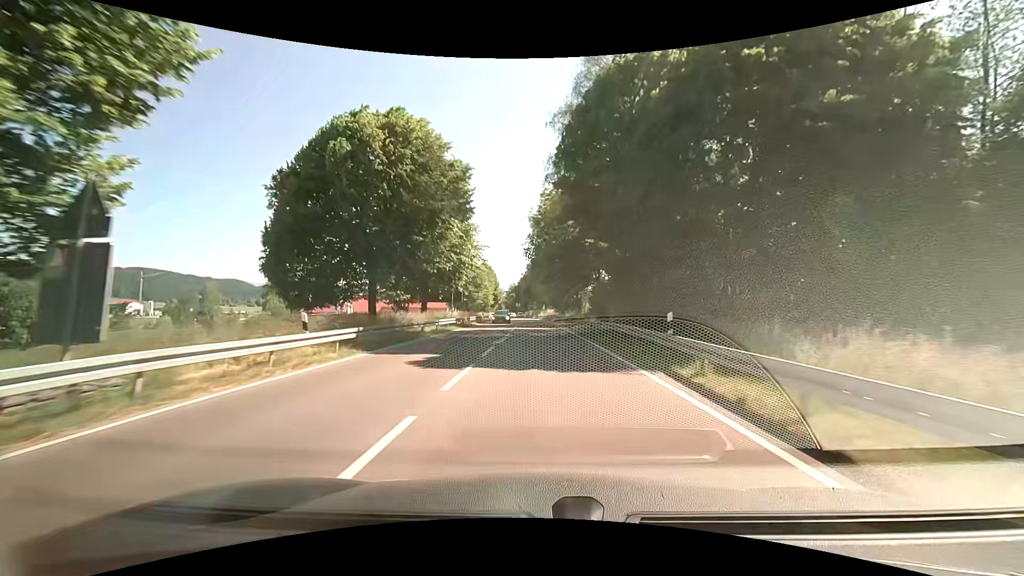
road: primary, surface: asphalt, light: Day
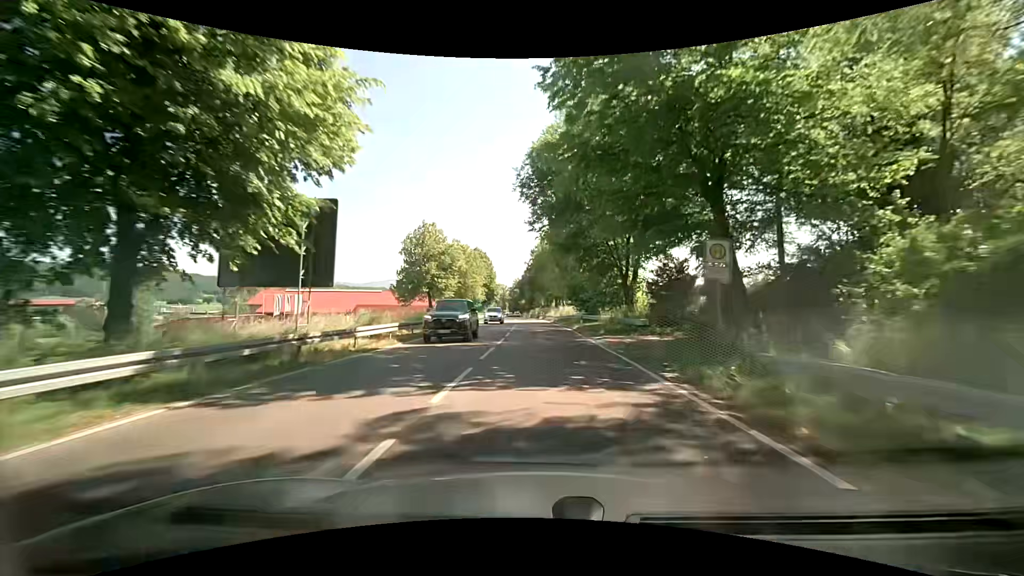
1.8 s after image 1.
(+0.4, +31.2) m; +3°
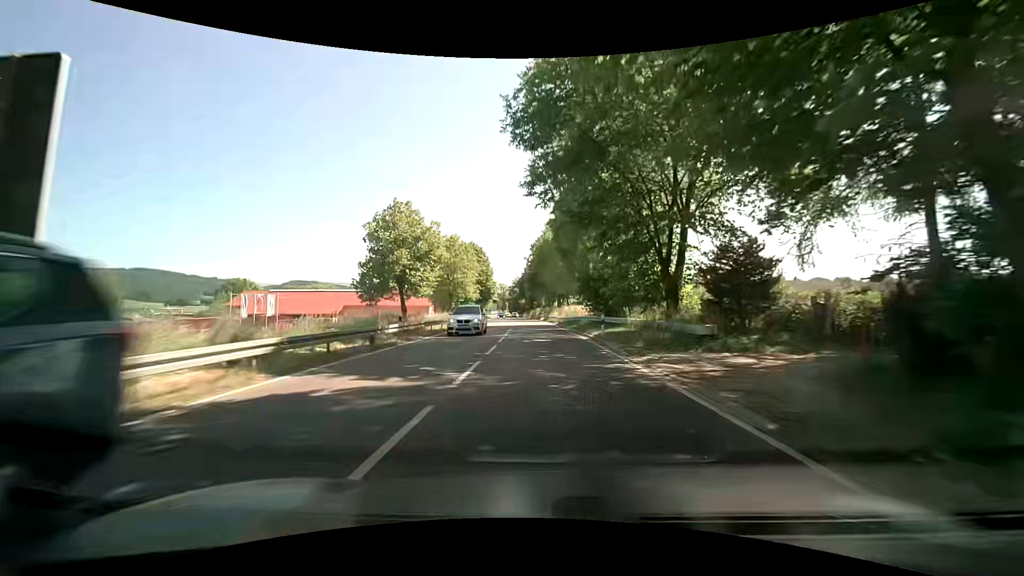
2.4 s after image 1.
(0.0, +10.1) m; 0°
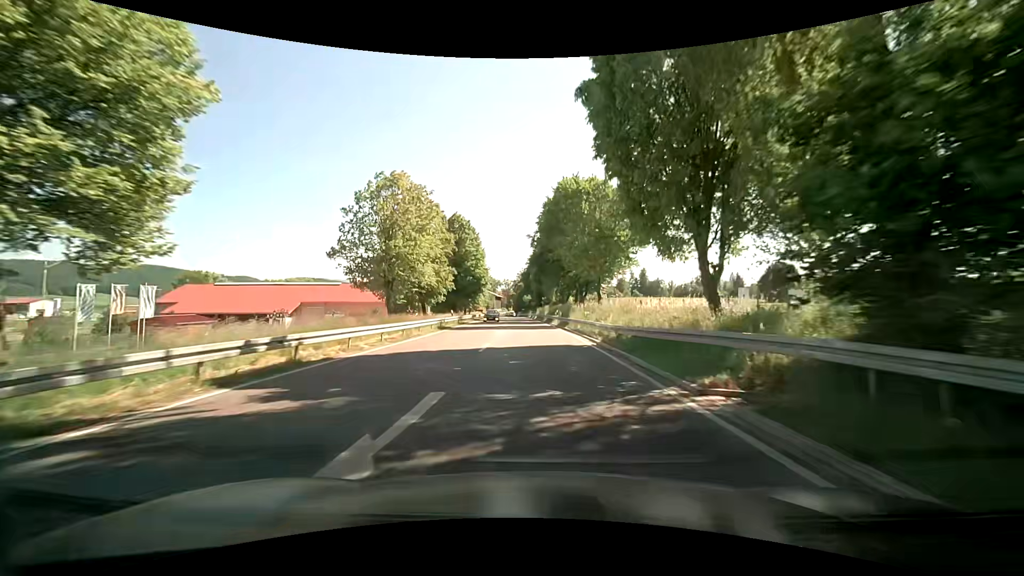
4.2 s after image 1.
(-0.8, +29.3) m; -2°
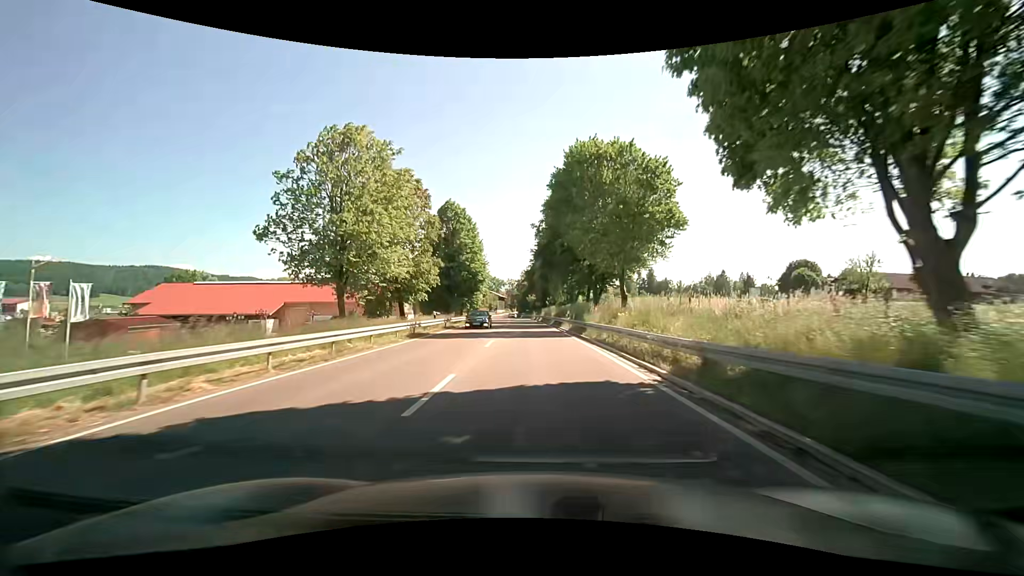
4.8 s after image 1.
(+0.1, +9.4) m; +1°
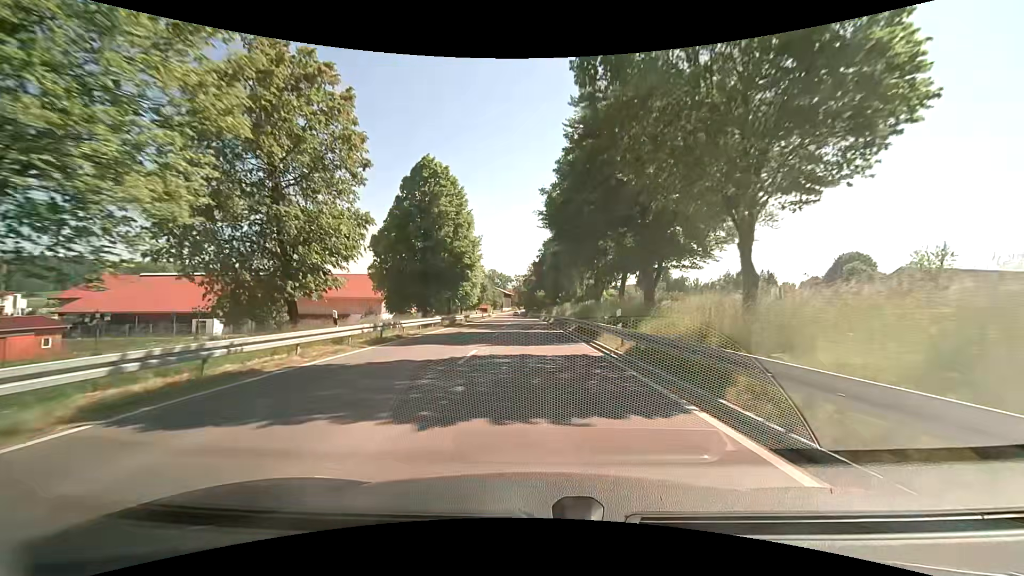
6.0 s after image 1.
(-0.1, +18.4) m; -1°
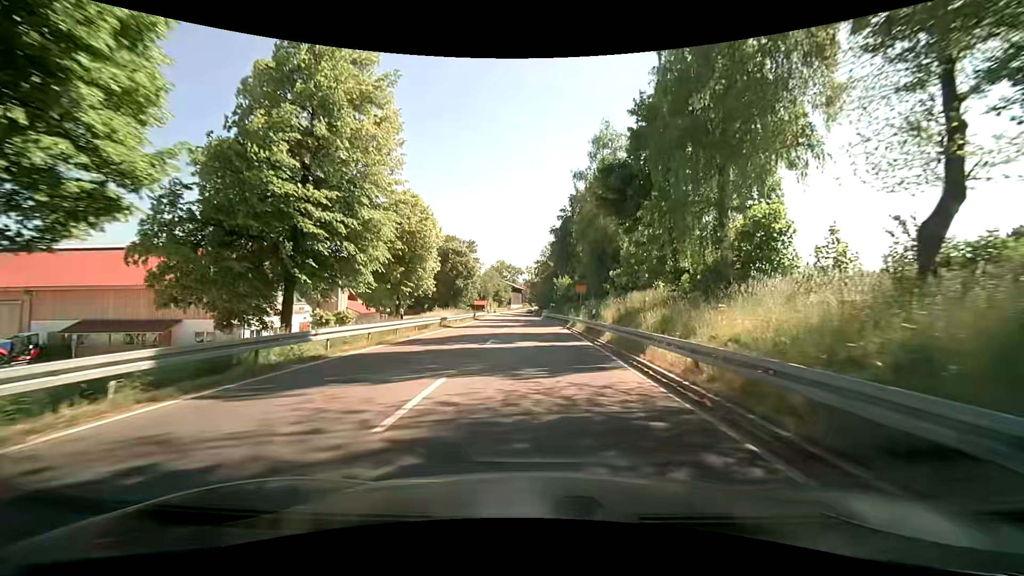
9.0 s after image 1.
(-1.8, +42.3) m; -4°
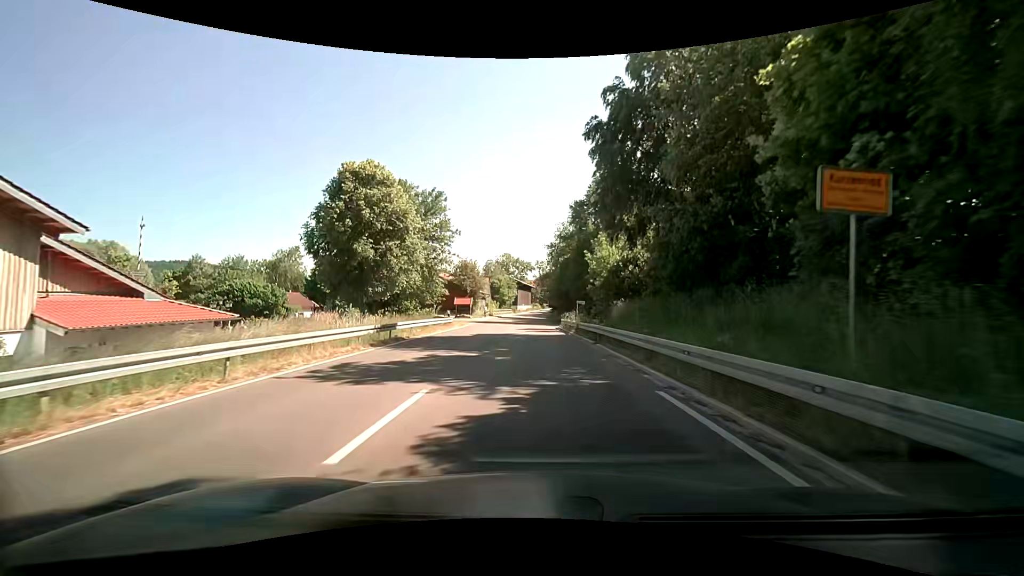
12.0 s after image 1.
(-0.8, +37.1) m; -2°
(0, +10) (0, +20) (0, +30) (0, +40) (0, +50) (0, +60) (0, +70) (0, +80) (+1, +90) (+1, +100) m
